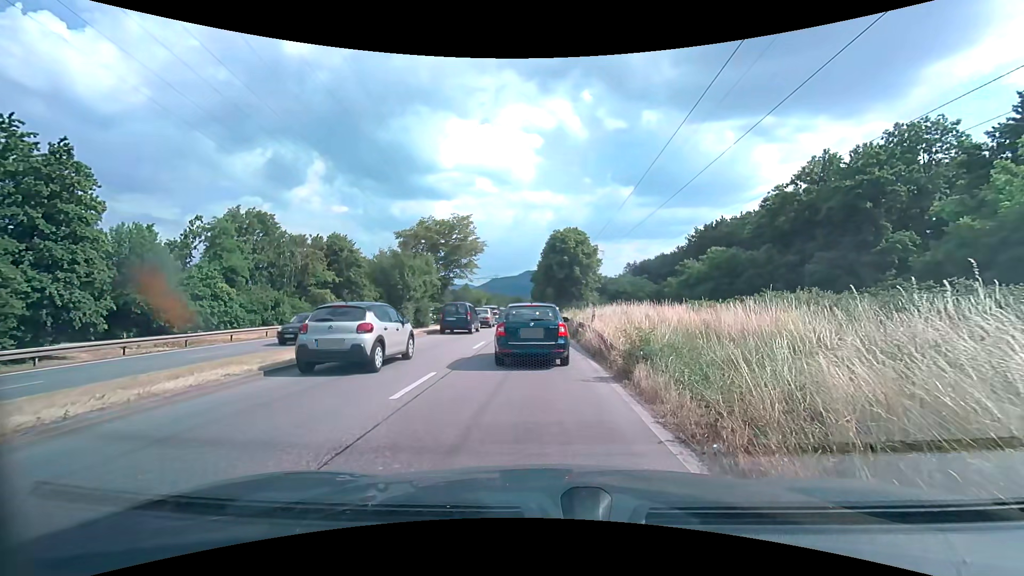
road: primary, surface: asphalt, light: Day
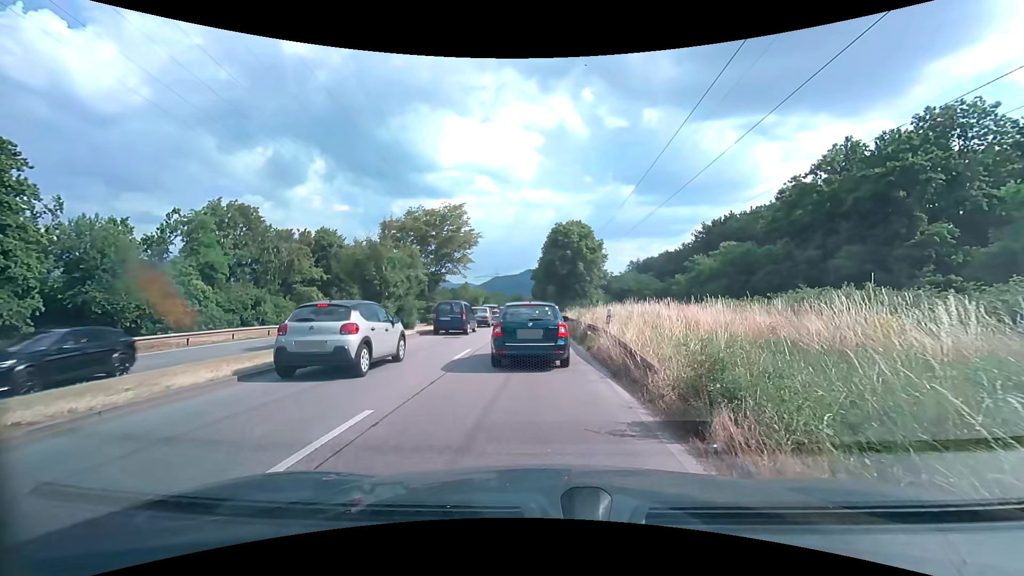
(0.0, +3.9) m; 0°
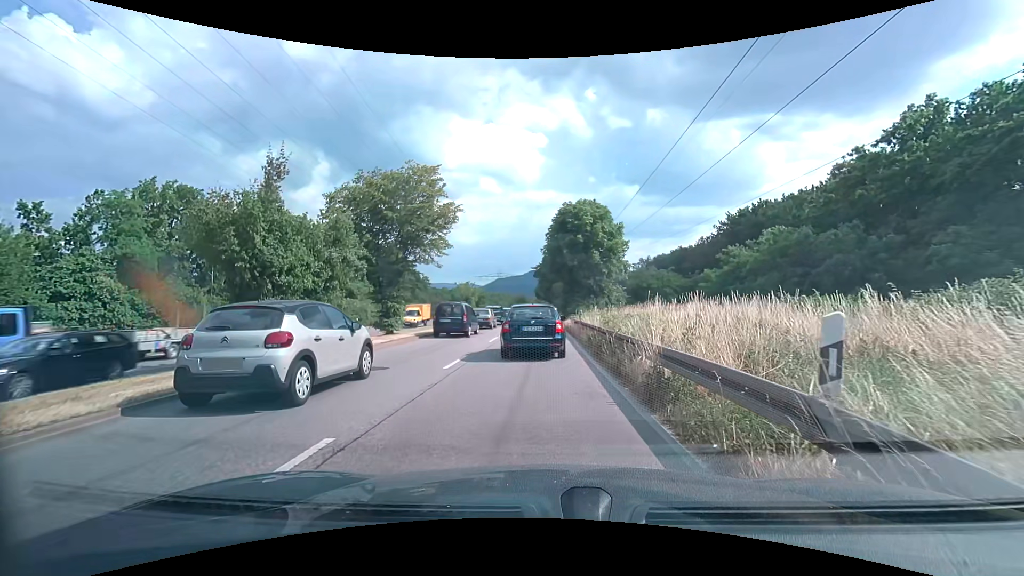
(-0.2, +10.8) m; -1°
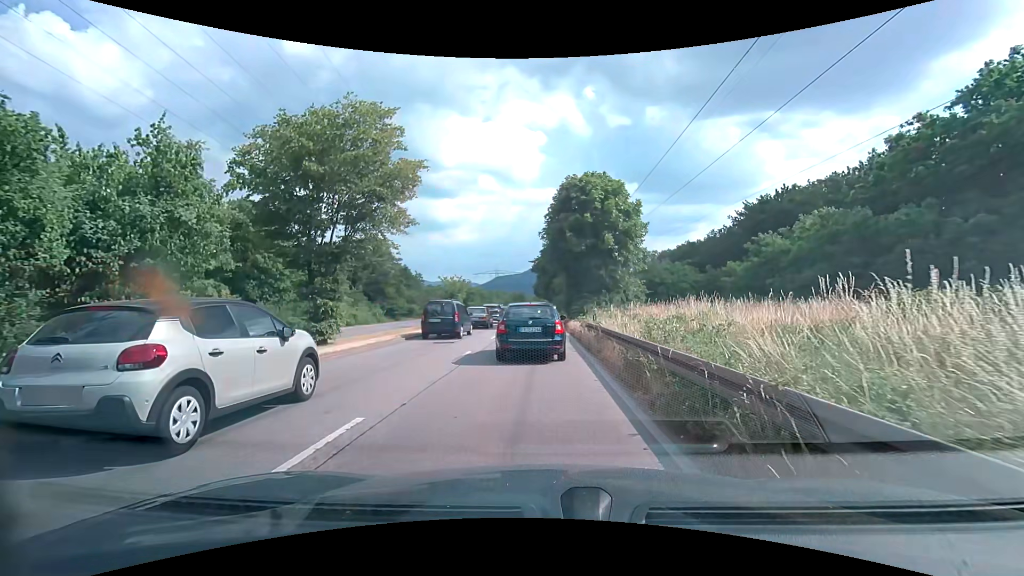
(0.0, +8.1) m; 0°
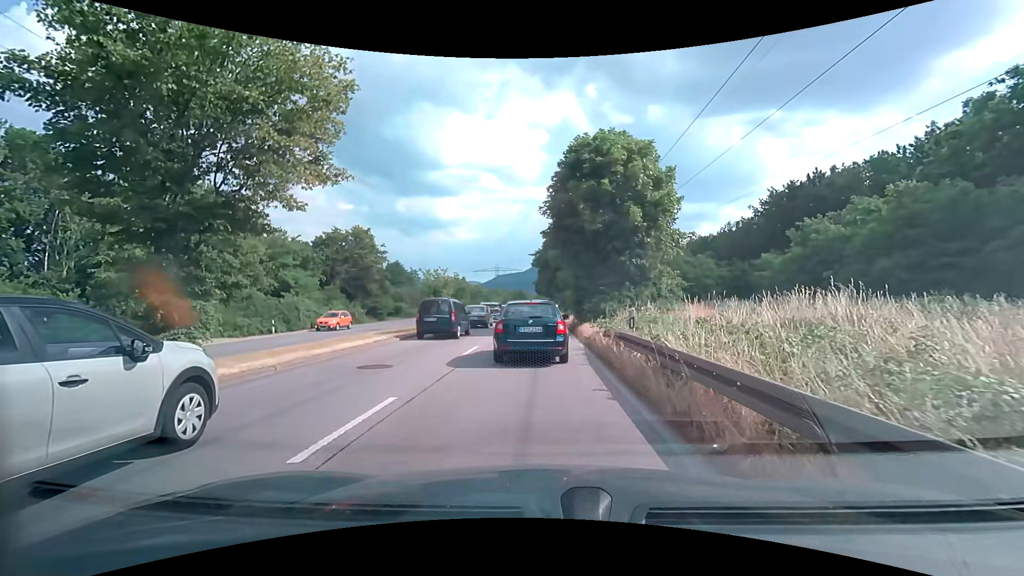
(+0.1, +7.8) m; +1°
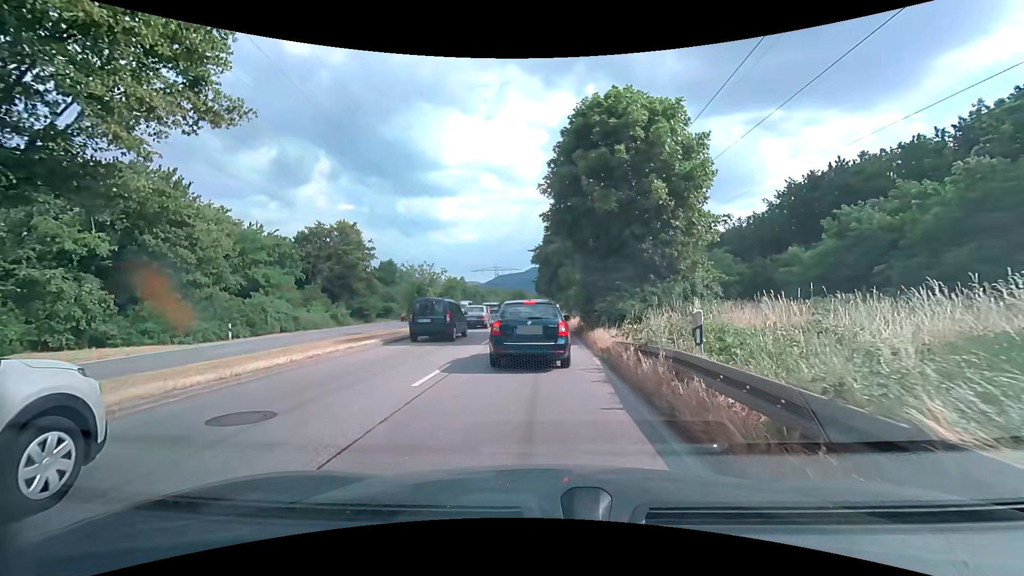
(0.0, +4.9) m; 0°
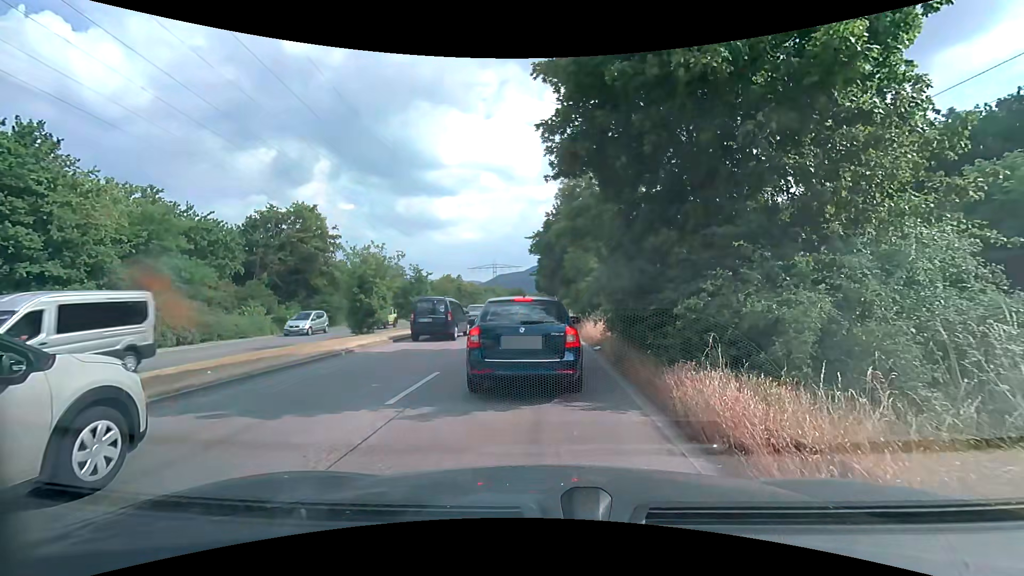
(-0.1, +10.3) m; +1°
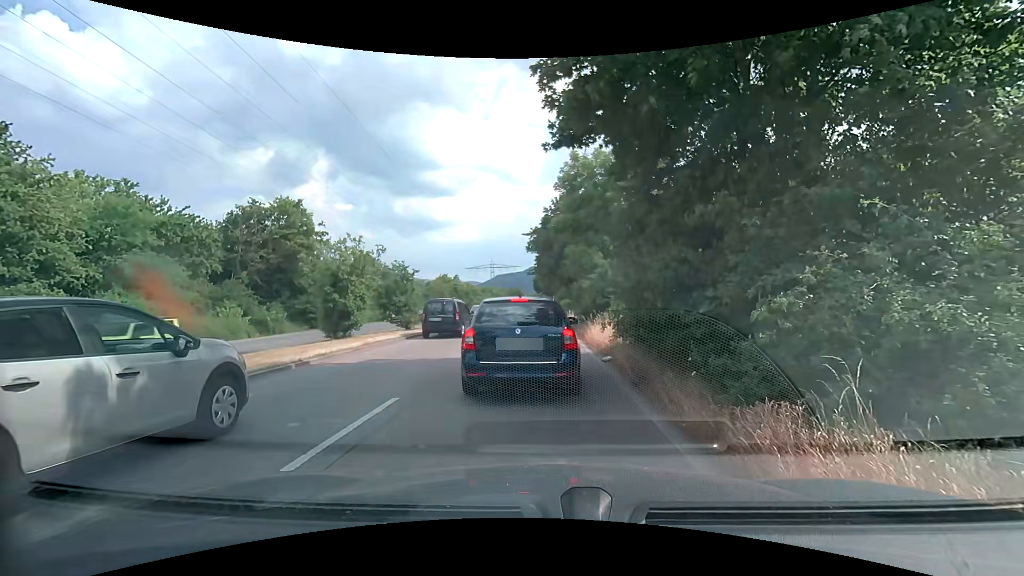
(0.0, +2.6) m; +1°
